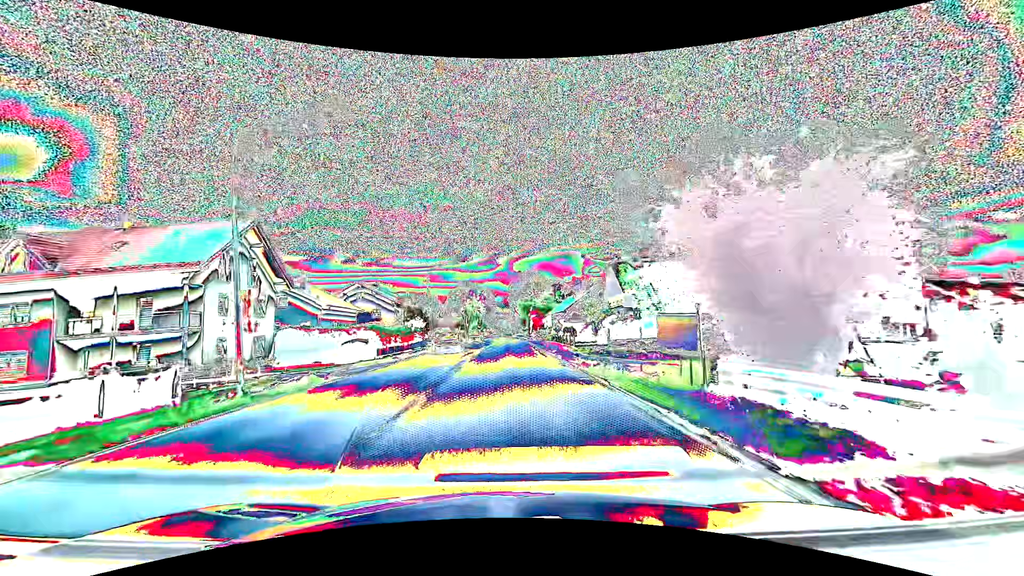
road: primary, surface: asphalt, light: Day
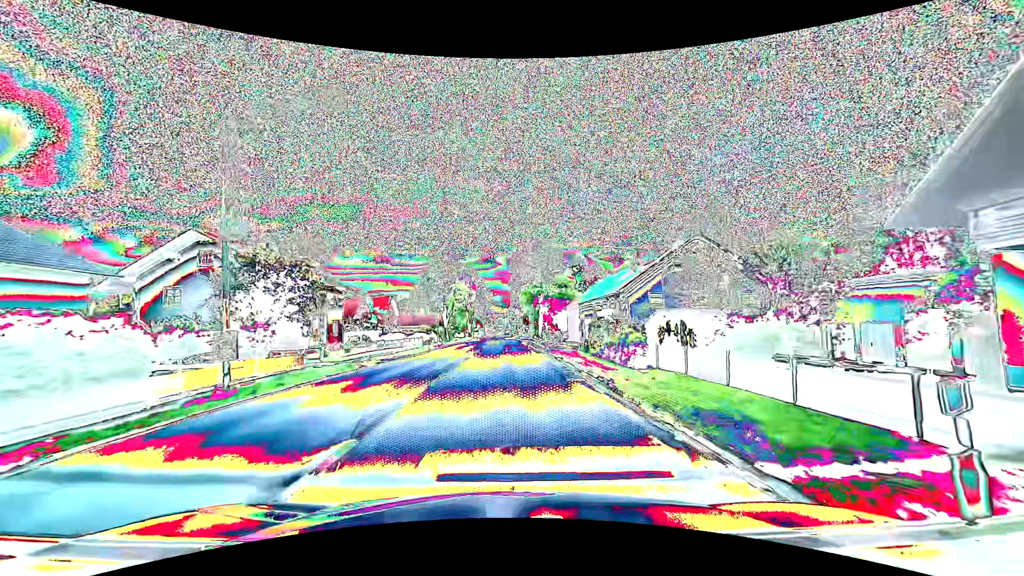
(+0.1, +39.7) m; 0°
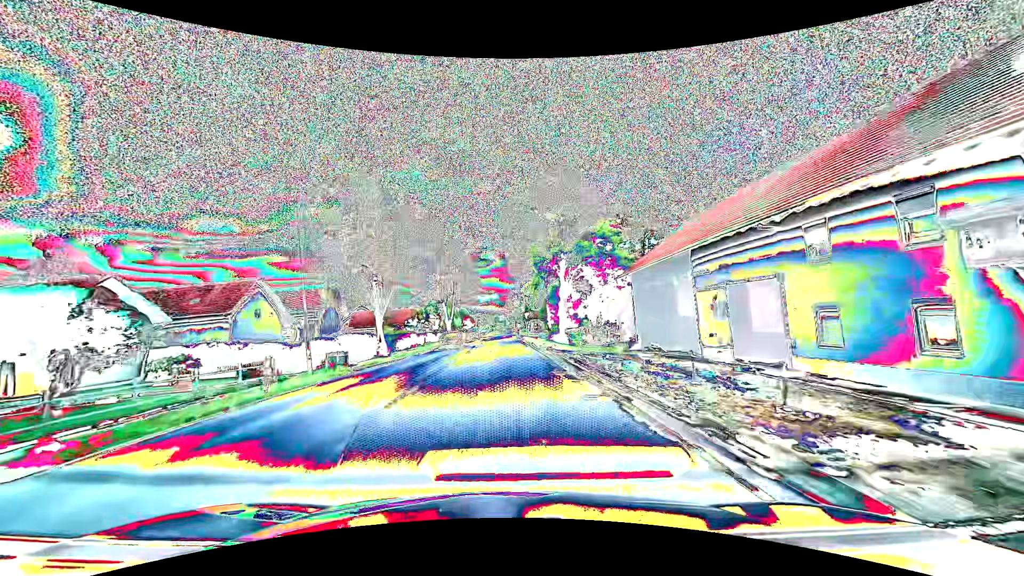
(+0.1, +39.7) m; 0°
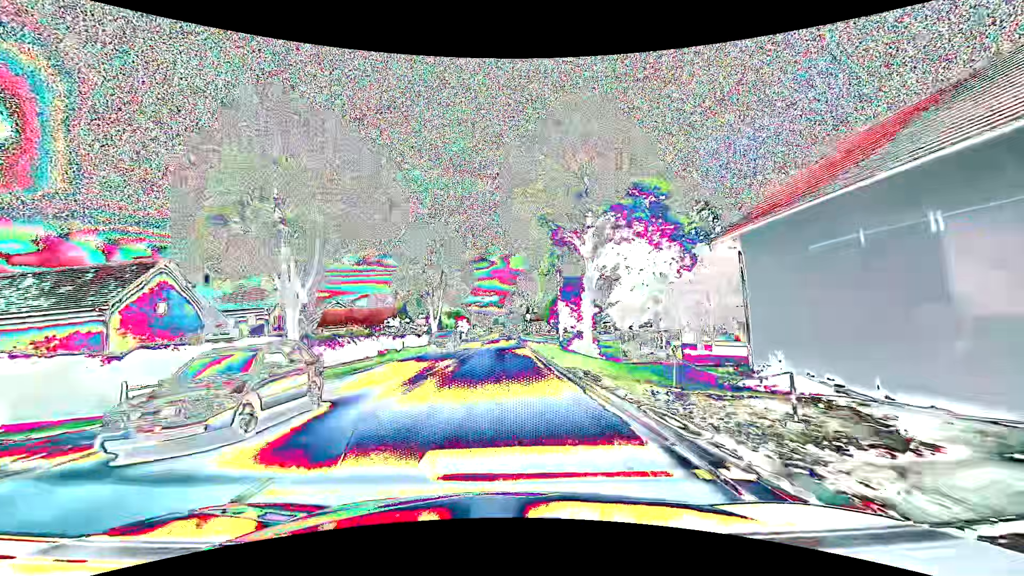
(-0.1, +15.9) m; -1°
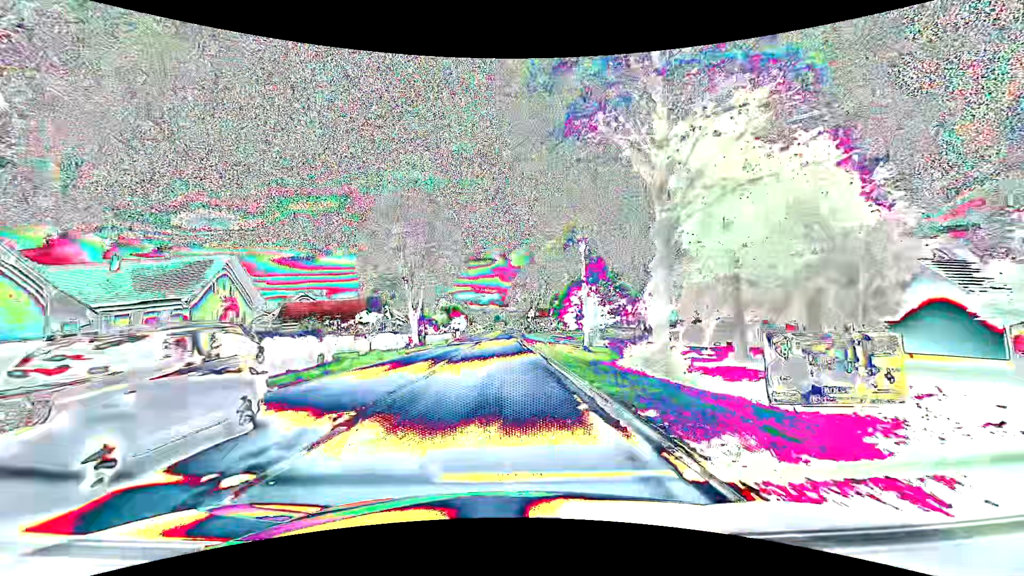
(+0.1, +15.9) m; 0°
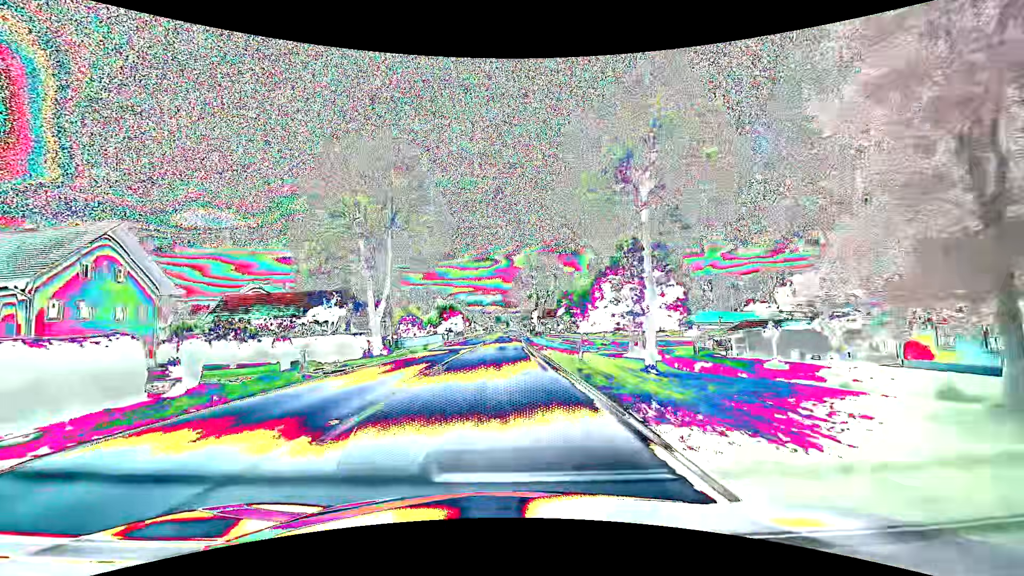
(-0.1, +15.9) m; 0°
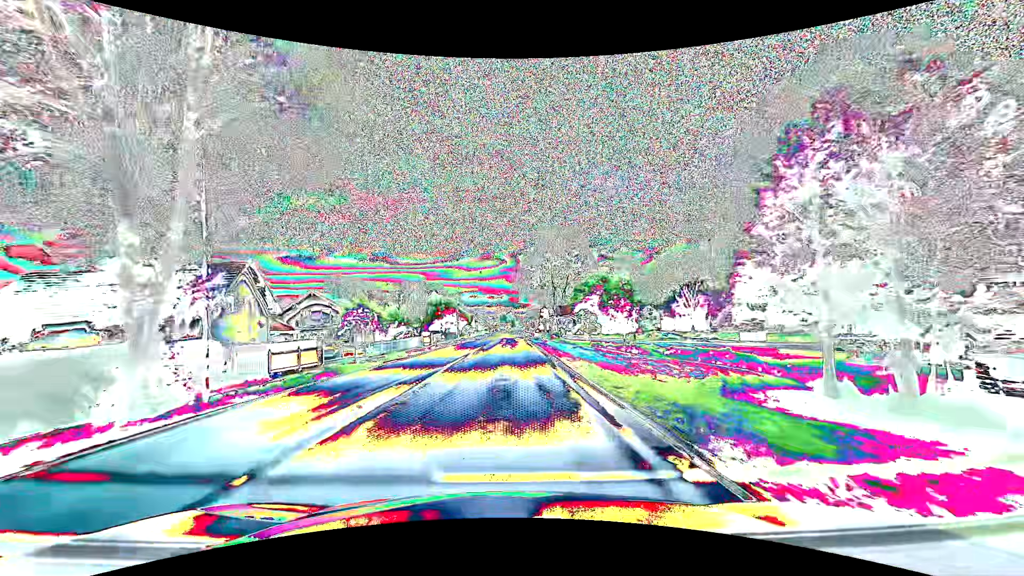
(-0.1, +23.8) m; -1°
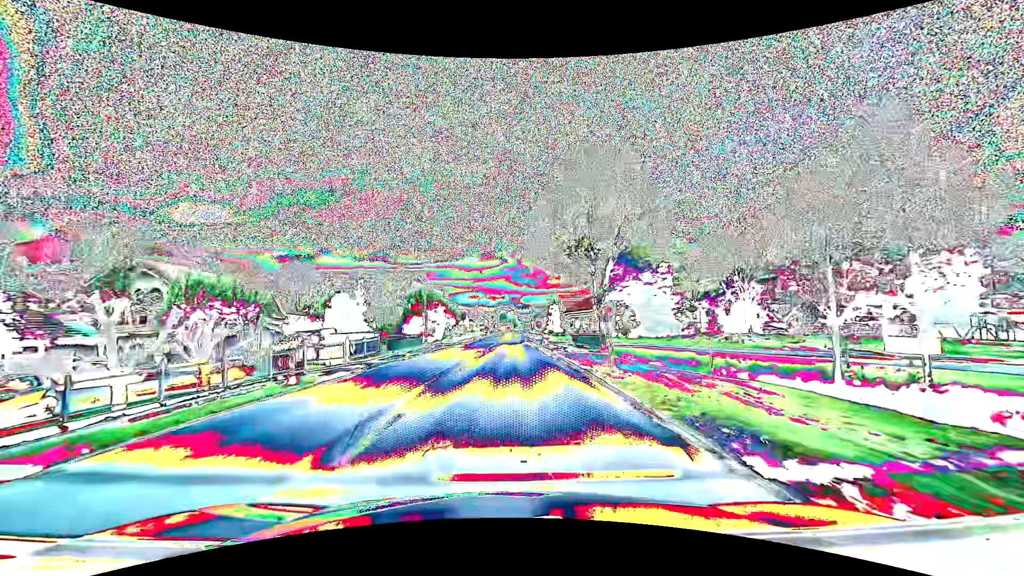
(+0.3, +31.7) m; 0°
(0, +10) (0, +20) (0, +30) (0, +40) (0, +50) (0, +60) (0, +70) (+1, +80) (+1, +90) (+1, +100) m
